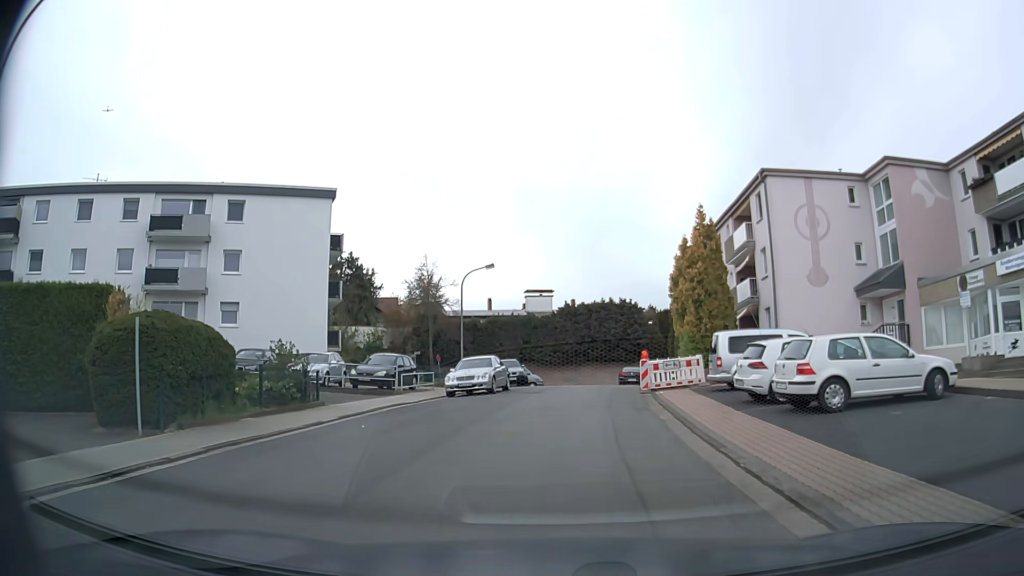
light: Day
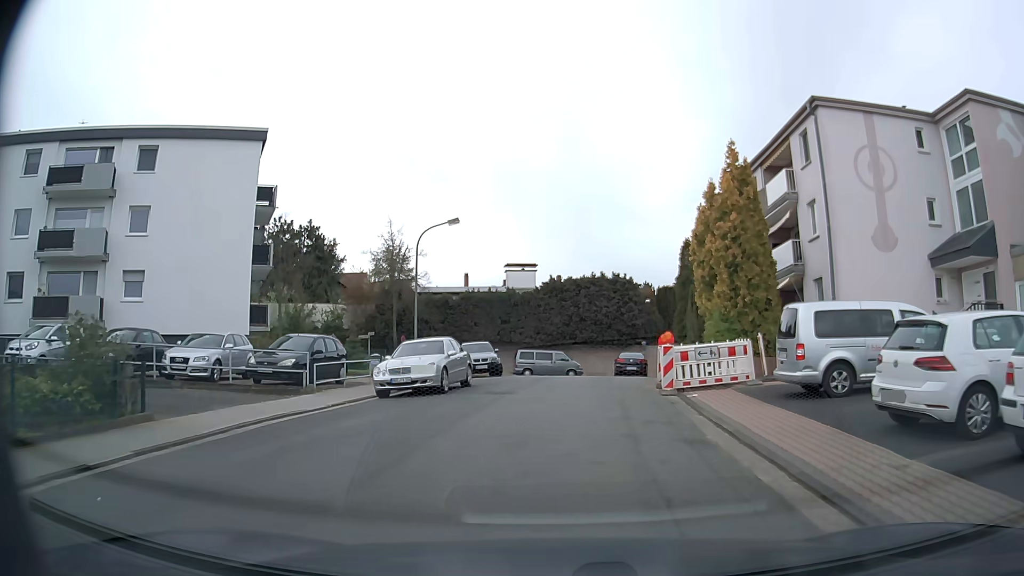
(+0.1, +8.1) m; +2°
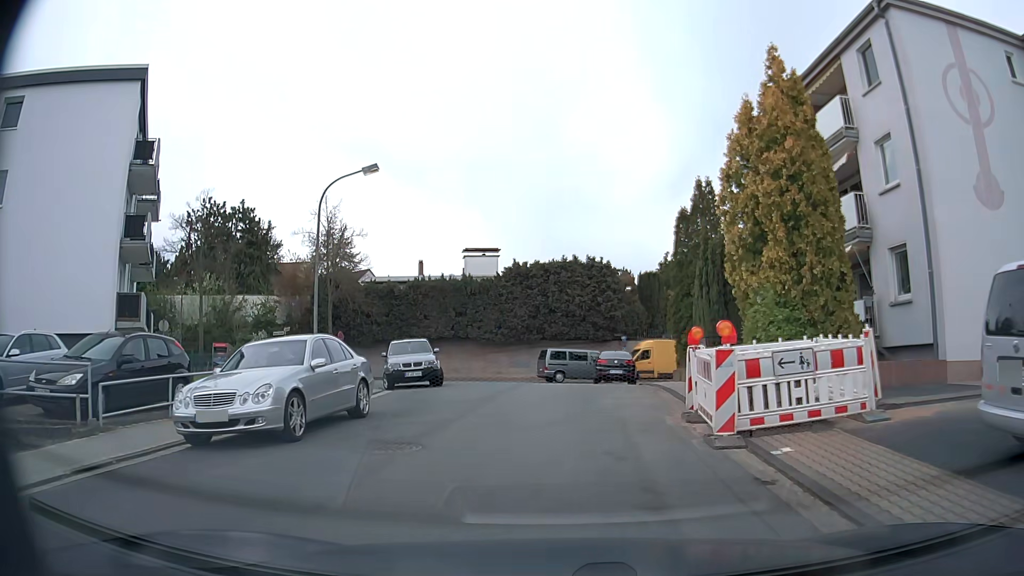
(+0.2, +8.2) m; +3°
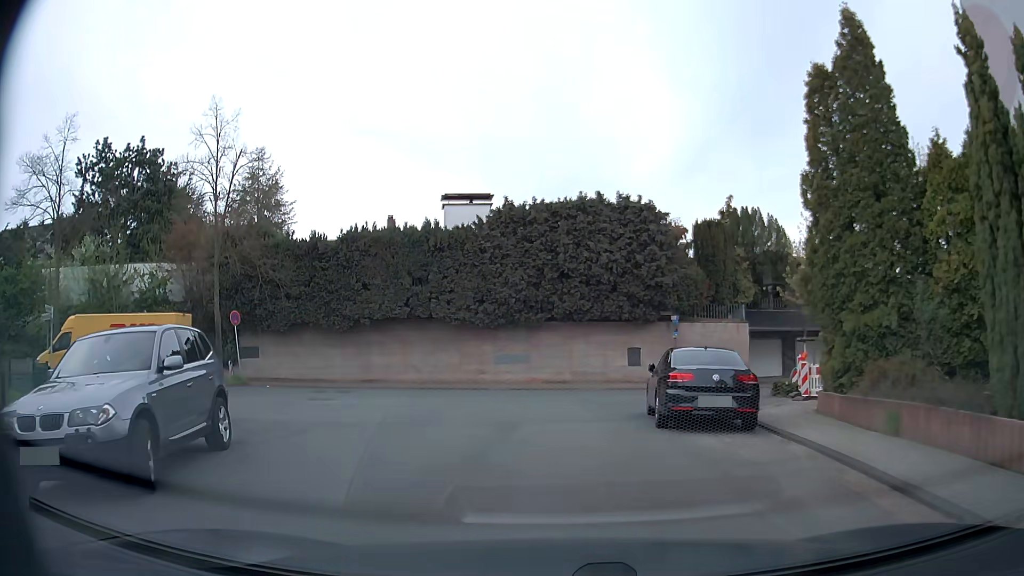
(+0.2, +16.5) m; -3°
(0, +10) (+1, +20) (+8, +27) (+18, +29) (+28, +30) (+37, +32) (+47, +34) (+57, +37) (+66, +39) (+76, +42) m
